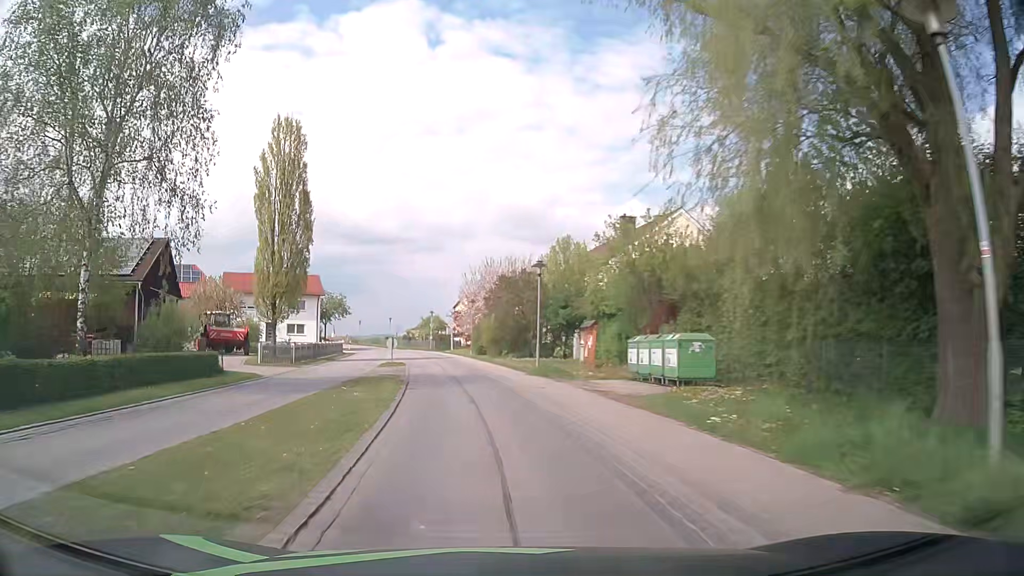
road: secondary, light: Day
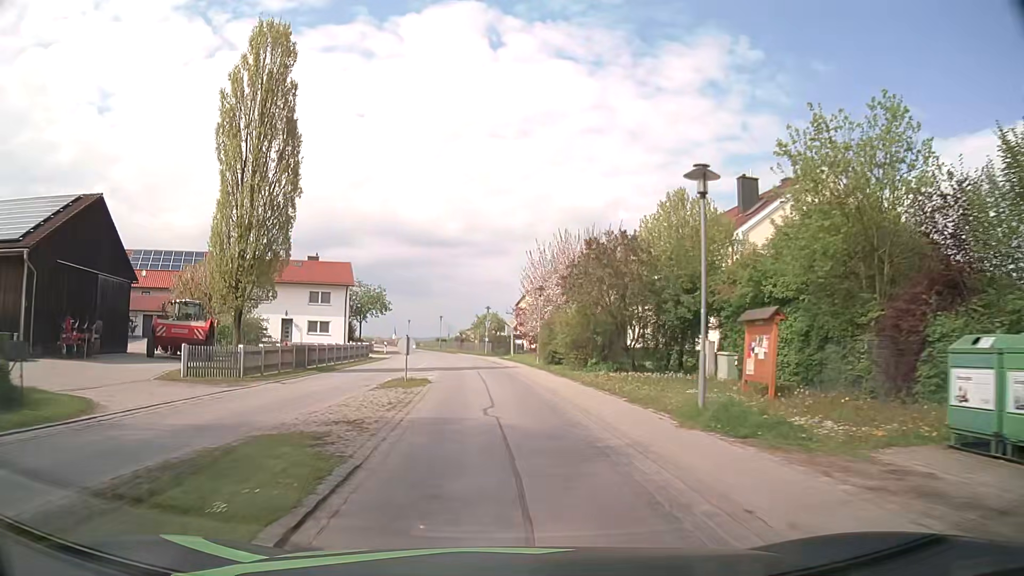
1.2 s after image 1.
(-0.8, +15.2) m; -5°
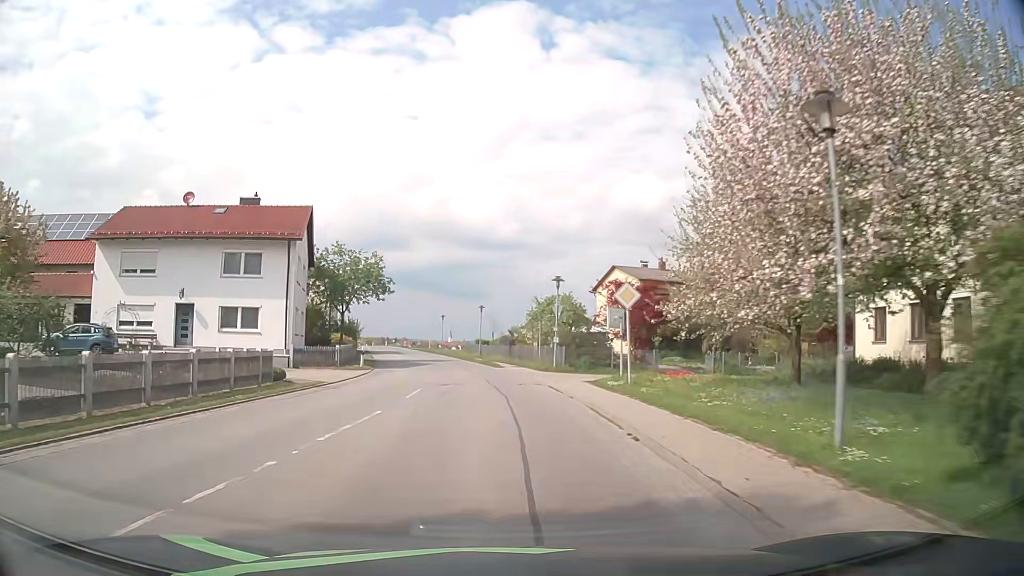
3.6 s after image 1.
(-1.4, +30.4) m; -5°
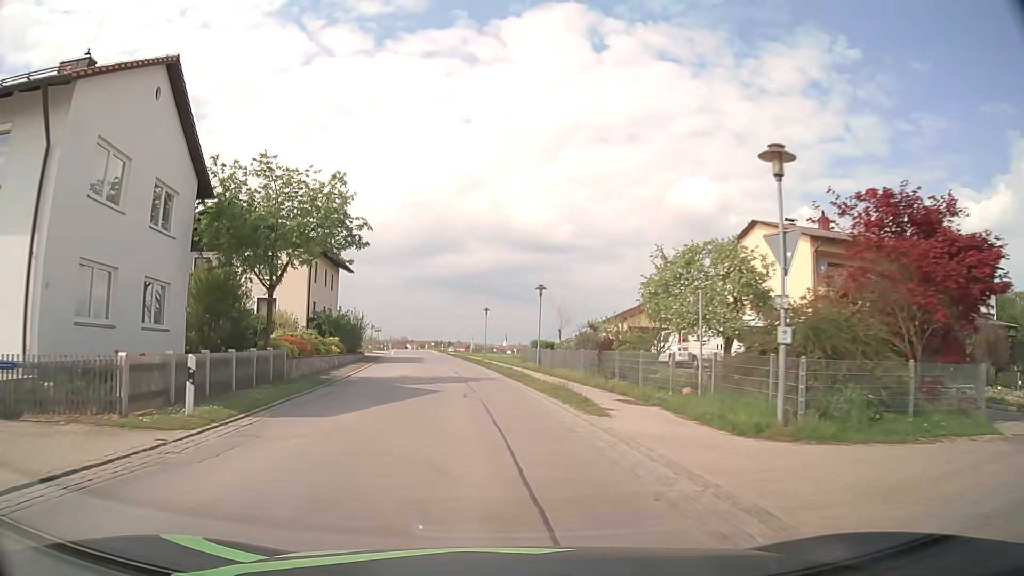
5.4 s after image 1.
(-1.0, +22.9) m; -5°
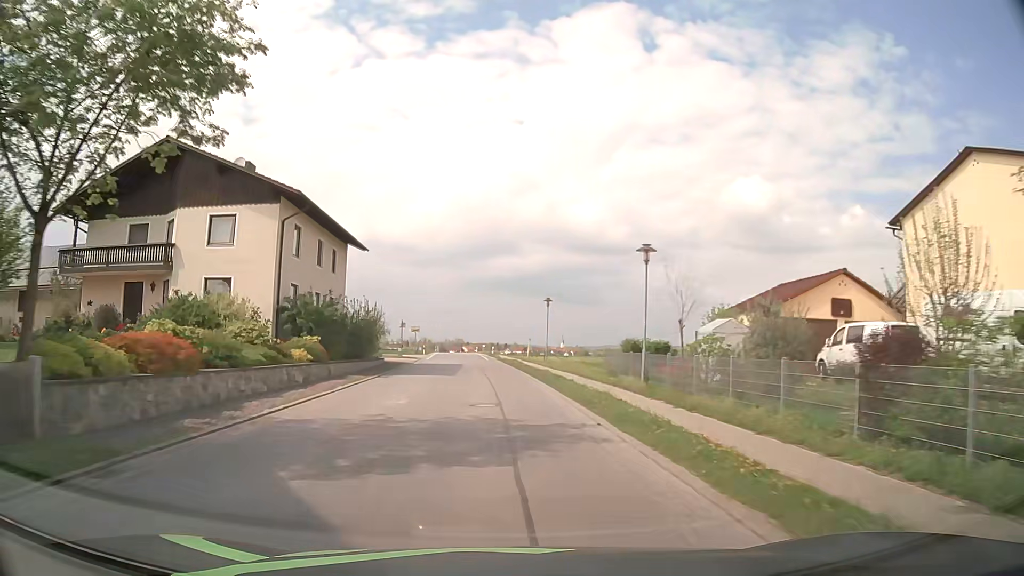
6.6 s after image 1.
(-0.6, +15.2) m; -5°
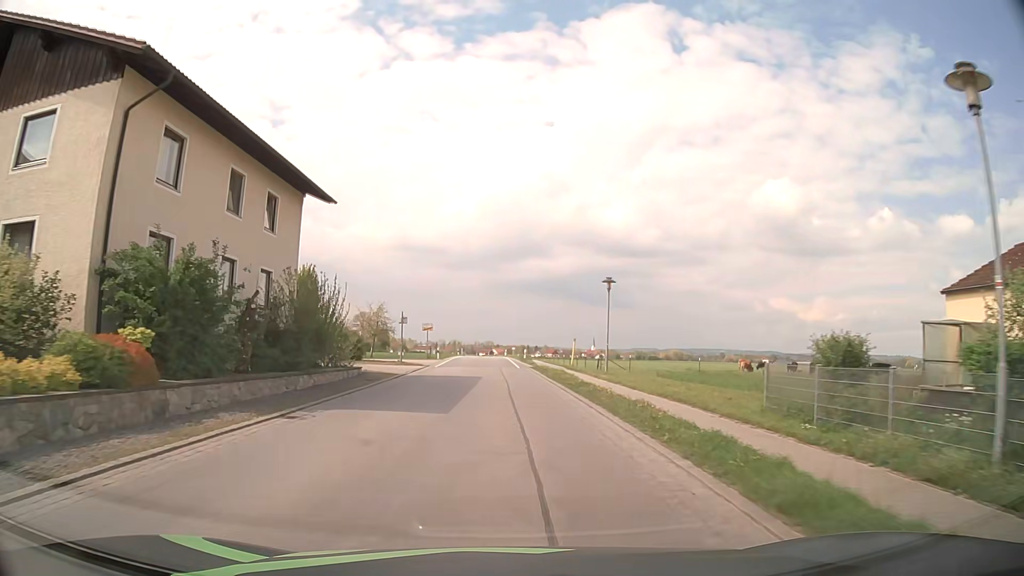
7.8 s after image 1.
(-0.4, +15.2) m; -3°
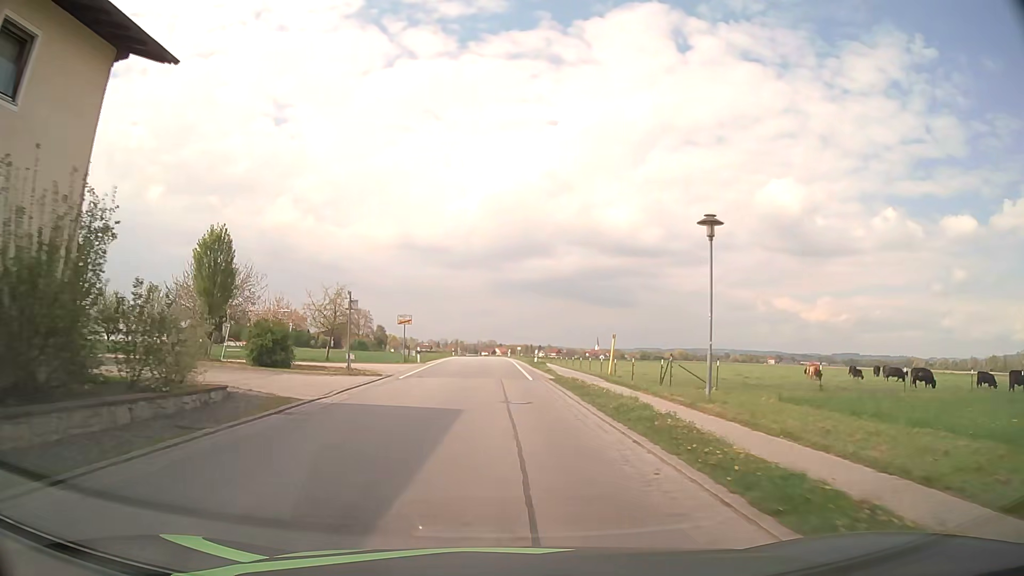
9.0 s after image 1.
(-0.1, +15.2) m; -1°
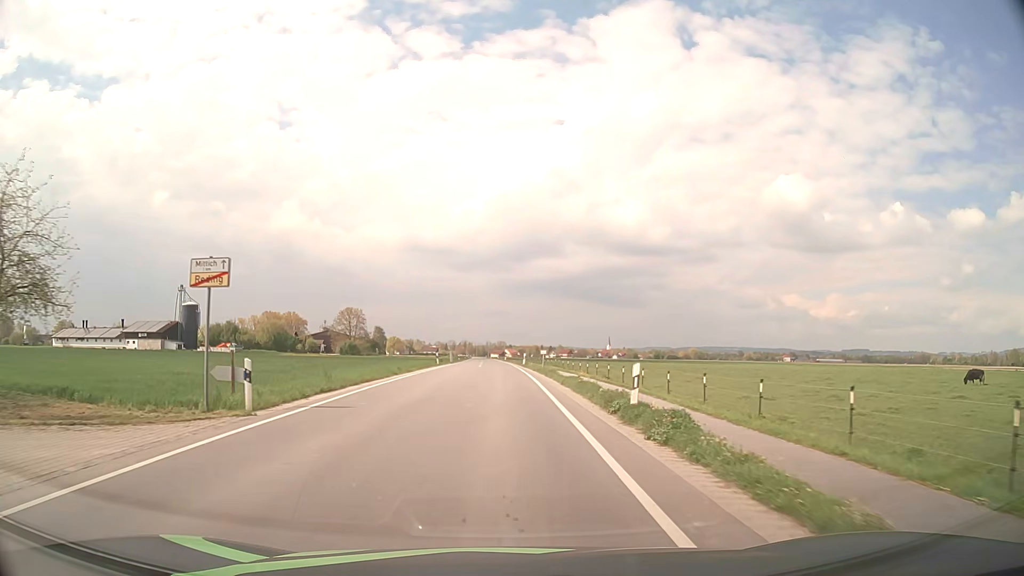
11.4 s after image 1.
(-0.1, +30.5) m; -1°
(0, +10) (0, +20) (0, +30) (0, +40) (0, +50) (0, +60) (-1, +70) (-1, +80) (-1, +90) (-2, +100) m
